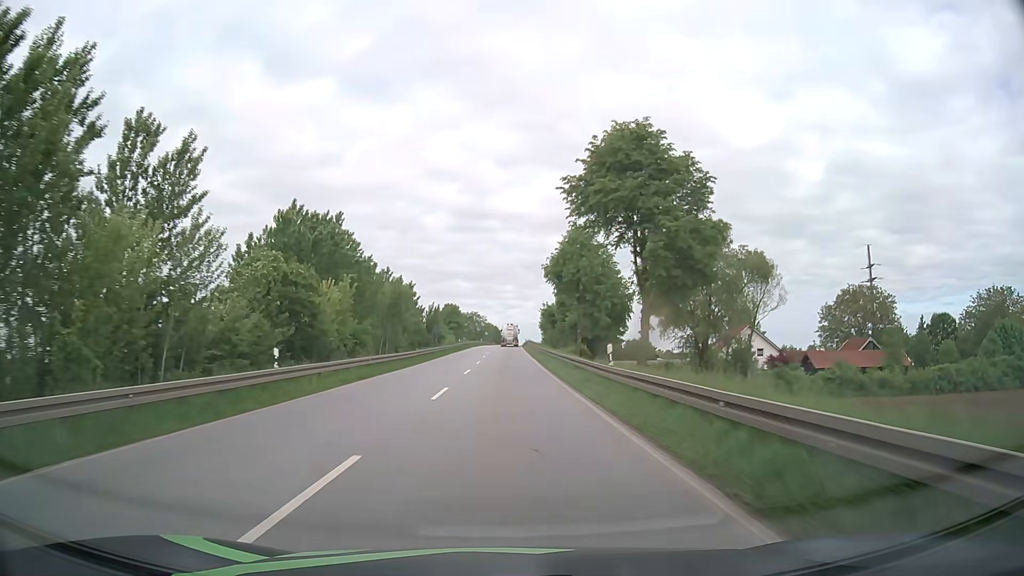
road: primary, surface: asphalt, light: Day
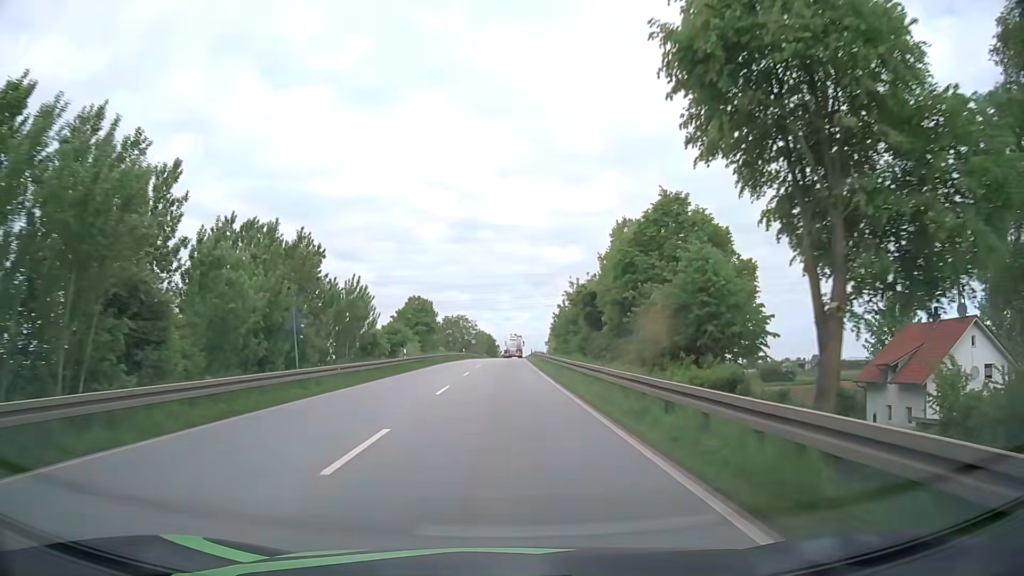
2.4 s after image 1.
(+0.1, +45.4) m; 0°
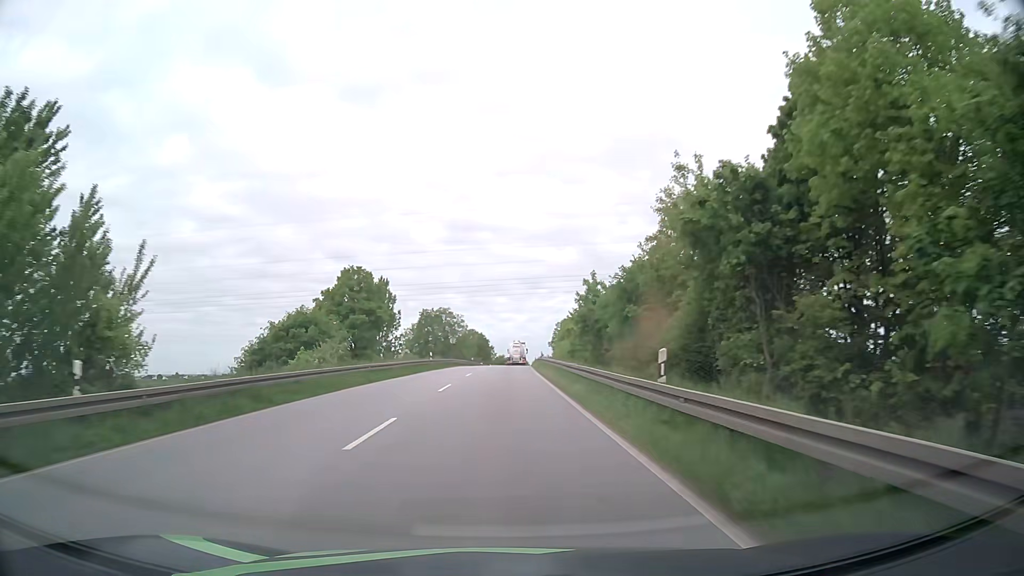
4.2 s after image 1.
(0.0, +34.2) m; 0°
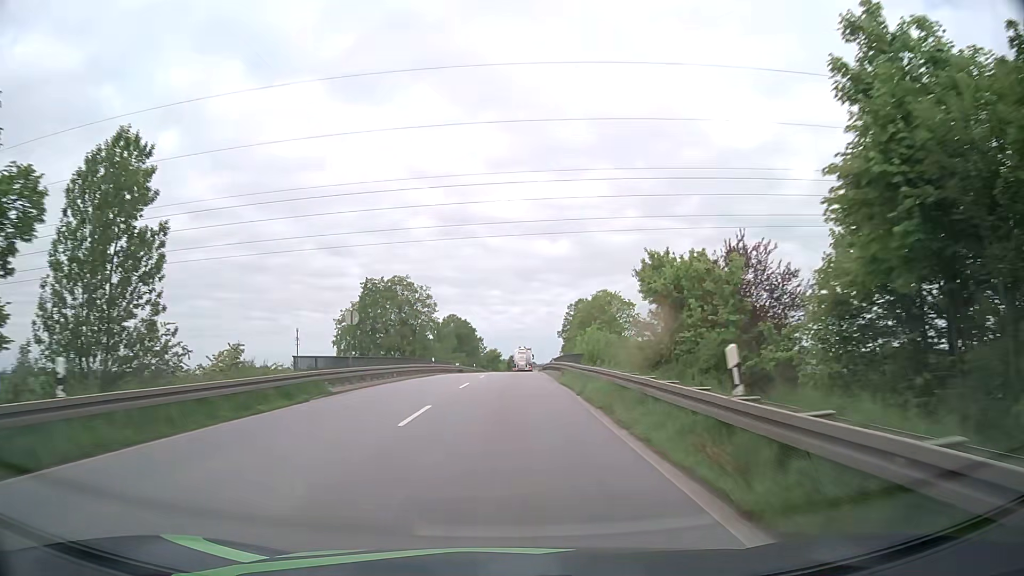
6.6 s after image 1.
(+0.2, +45.6) m; 0°
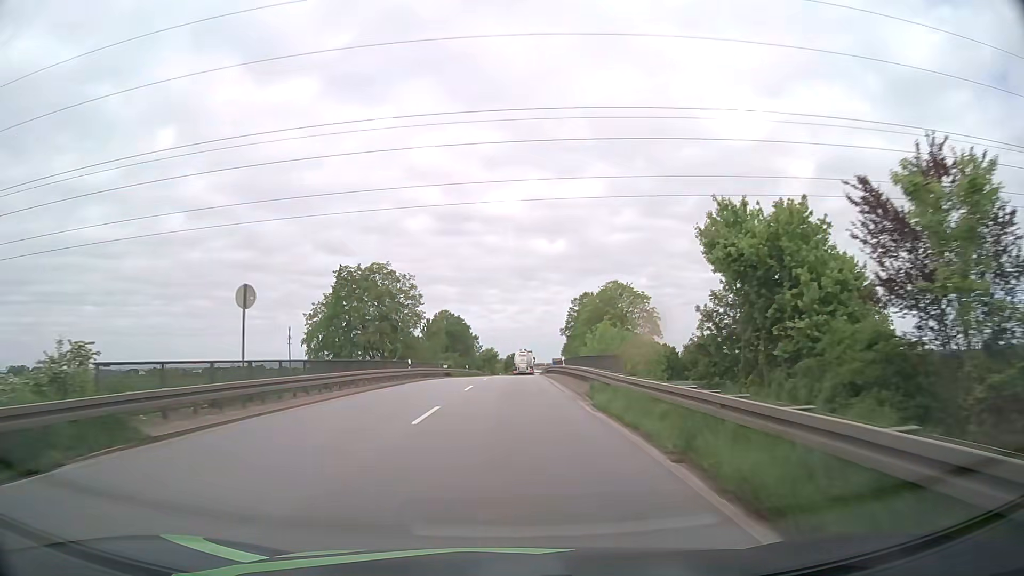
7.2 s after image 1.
(0.0, +11.3) m; 0°
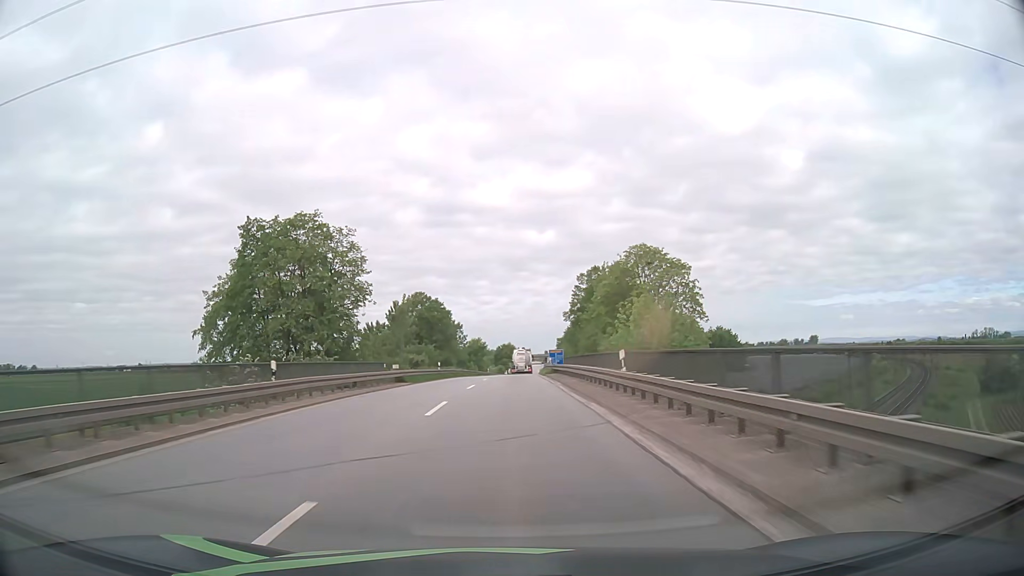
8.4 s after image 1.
(+0.4, +22.4) m; +1°
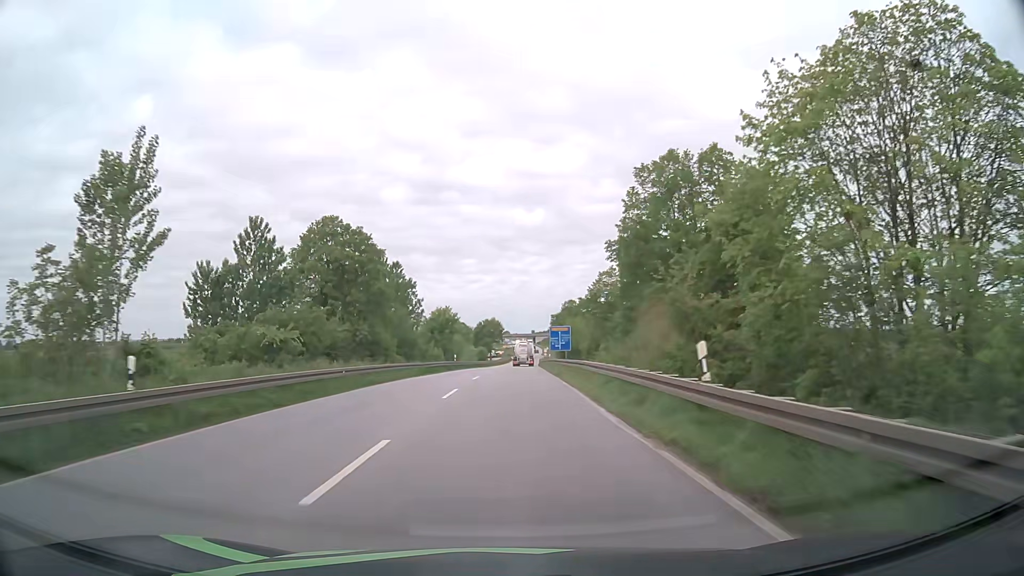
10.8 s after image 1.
(+0.9, +44.2) m; +2°
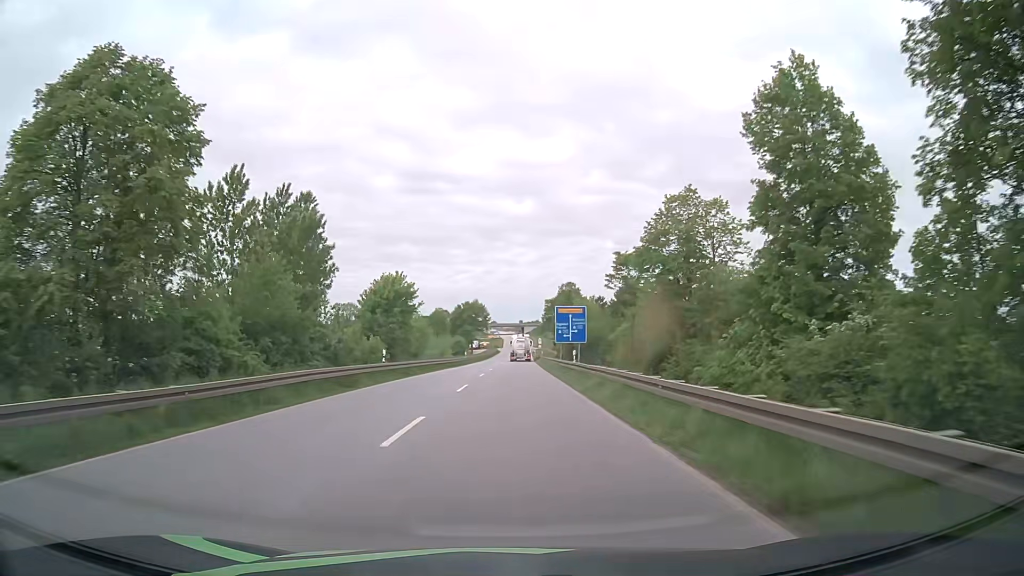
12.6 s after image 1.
(+0.3, +32.6) m; +1°
(0, +10) (0, +20) (0, +30) (+1, +40) (+1, +50) (+1, +60) (+1, +70) (+2, +80) (+2, +90) (+3, +100) m
